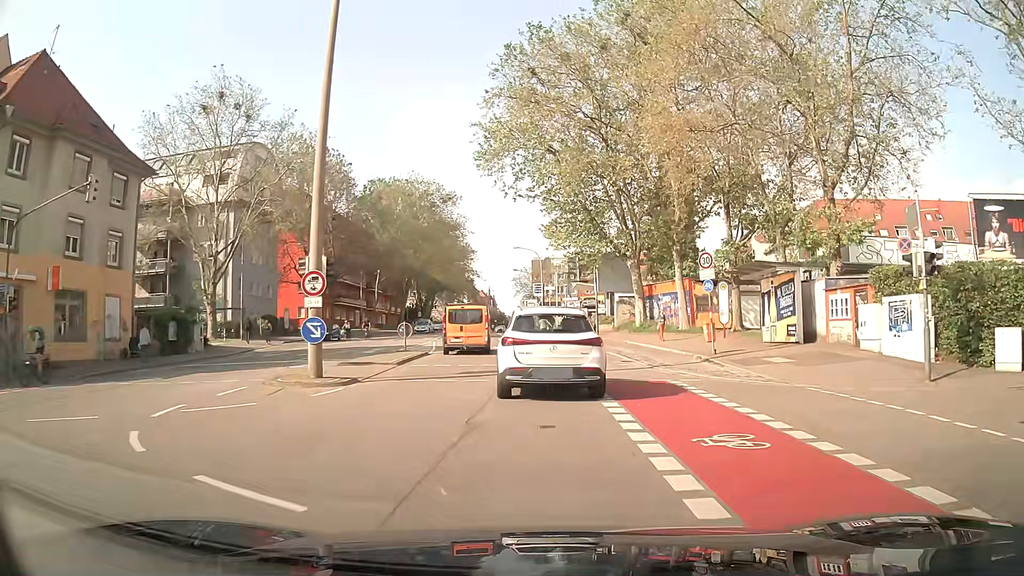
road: secondary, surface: asphalt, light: Day
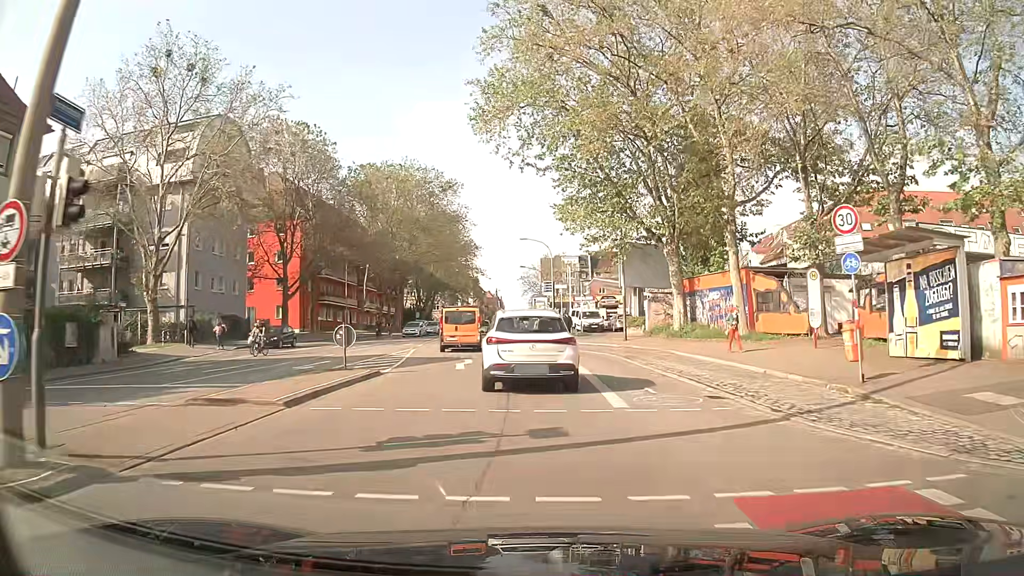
(0.0, +10.5) m; -1°
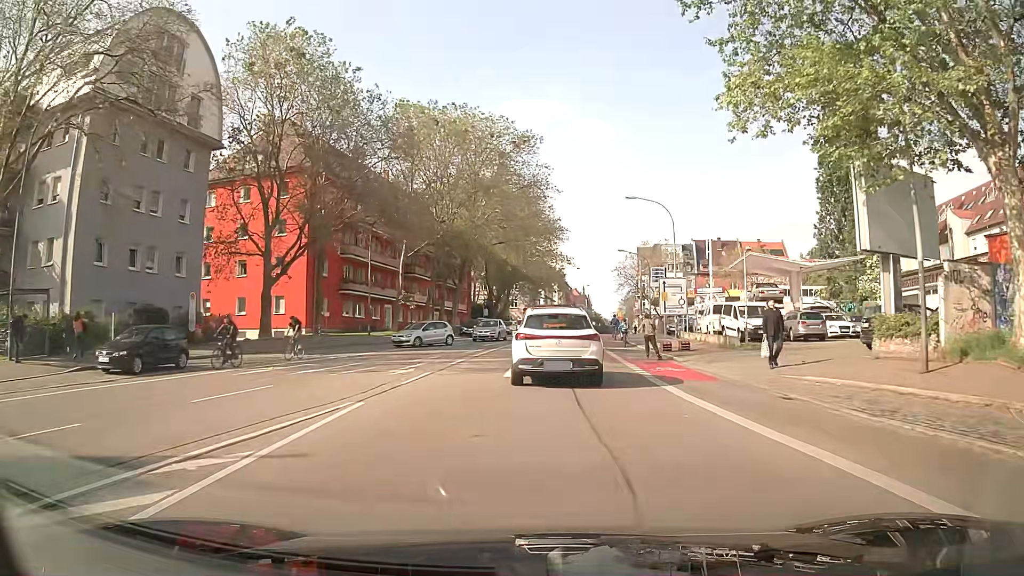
(-1.7, +23.3) m; -7°
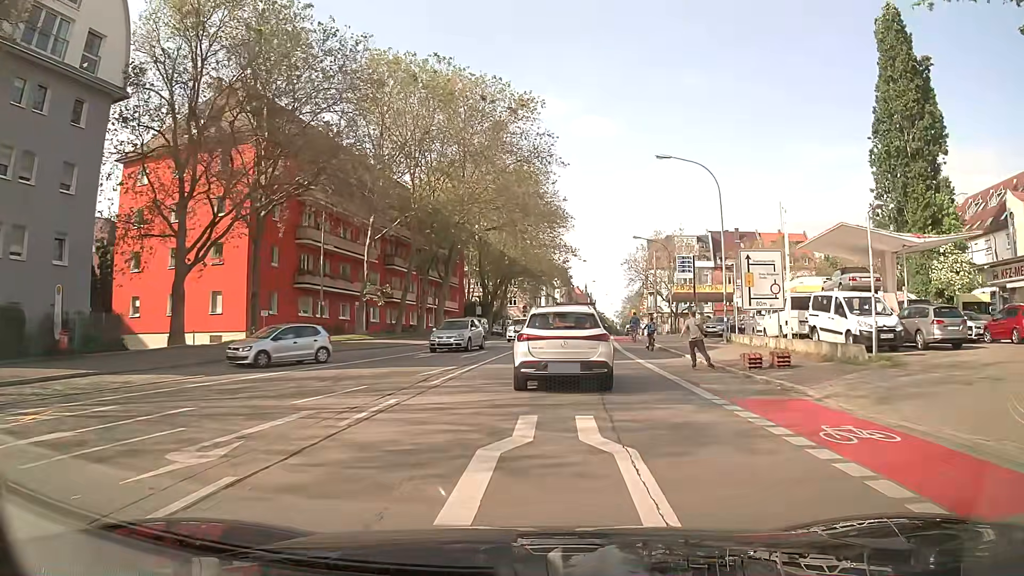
(0.0, +11.6) m; 0°
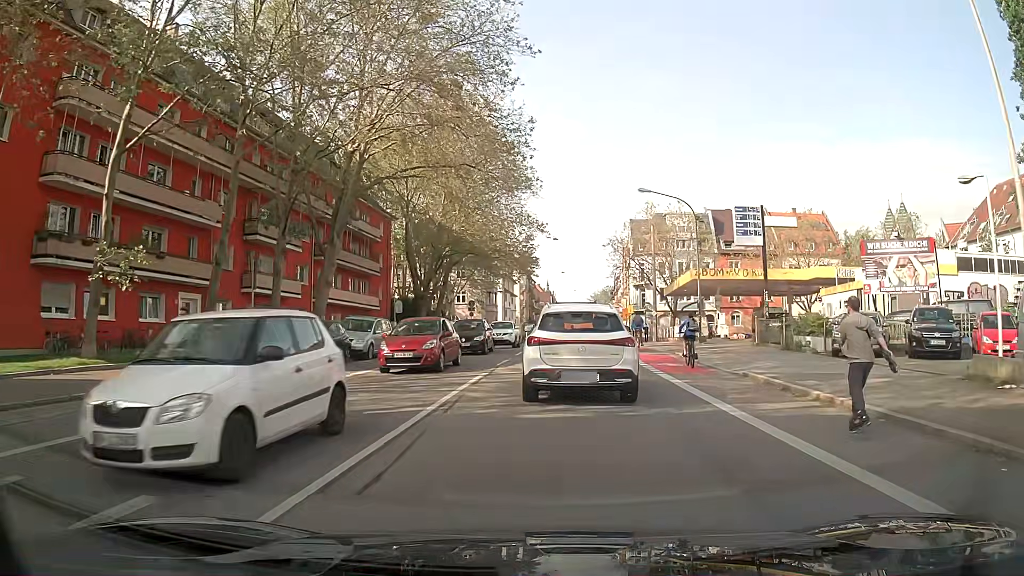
(+0.9, +24.5) m; +4°
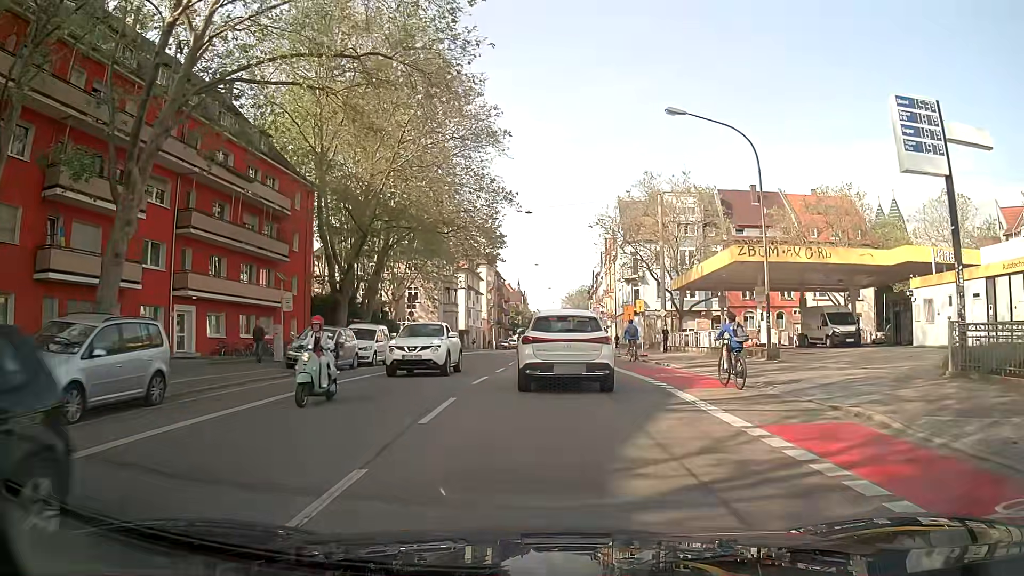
(+0.4, +17.0) m; +2°
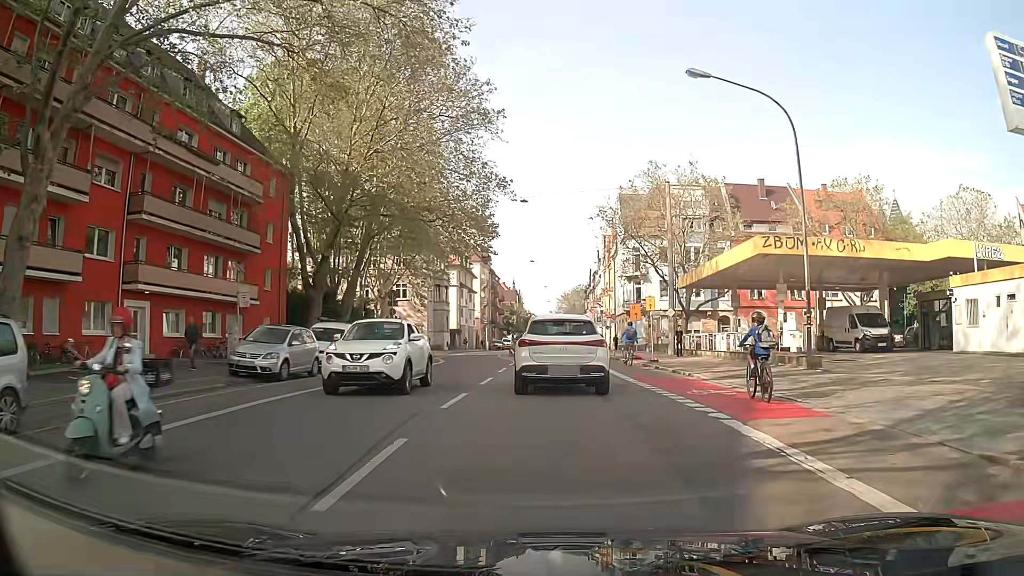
(0.0, +4.4) m; +1°
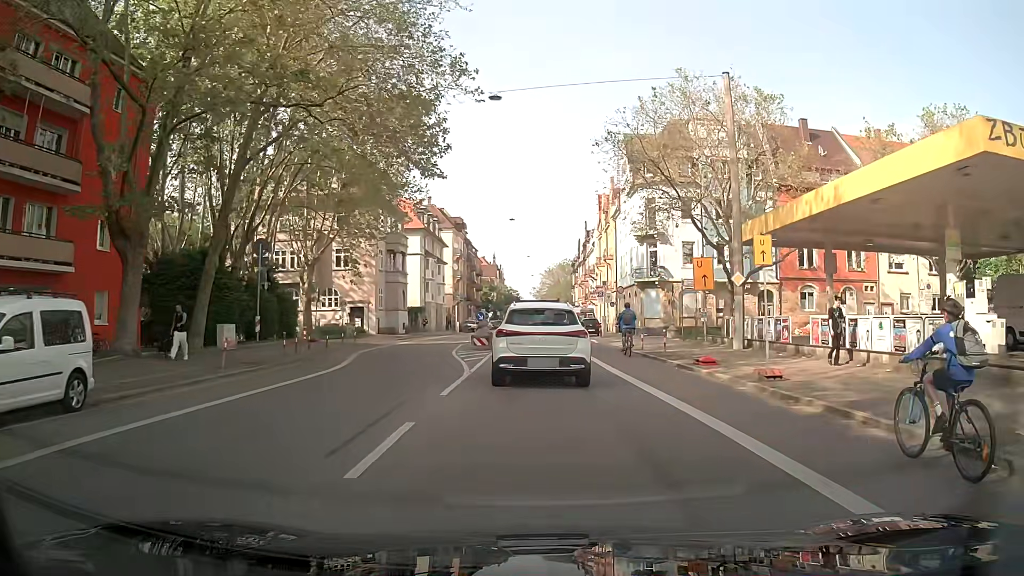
(+0.2, +17.2) m; +1°
